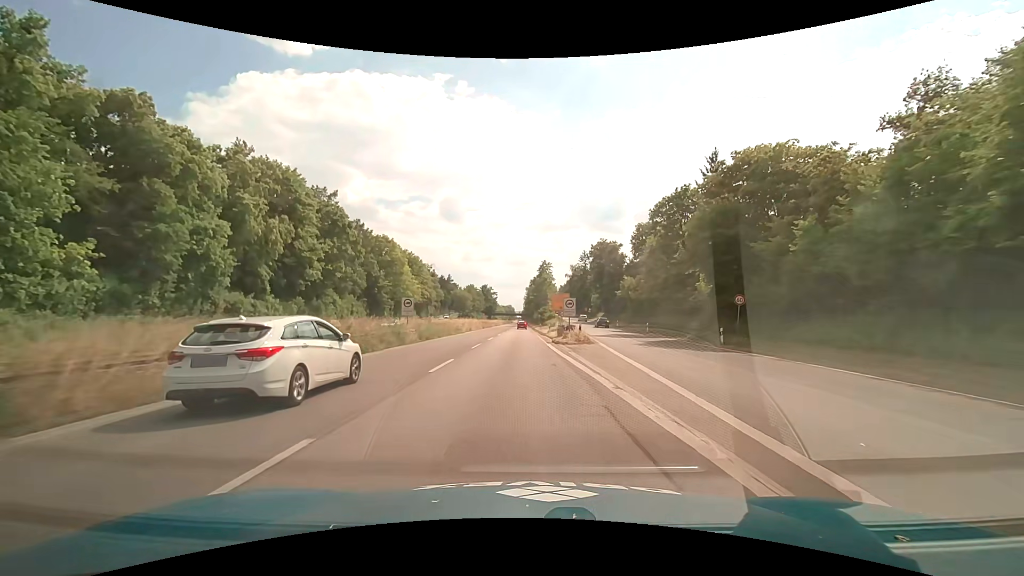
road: trunk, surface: asphalt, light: Day
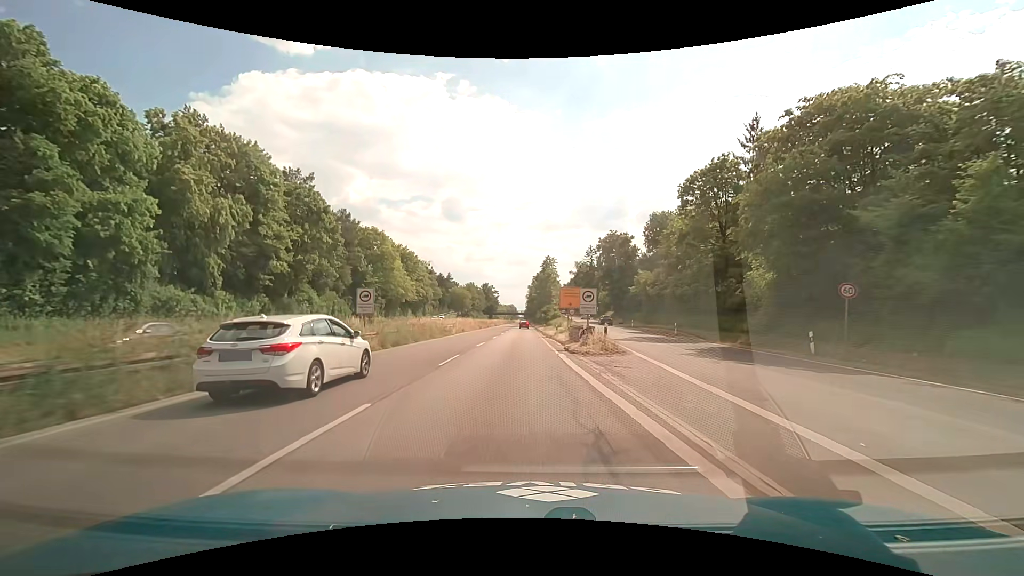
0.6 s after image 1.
(0.0, +9.3) m; 0°
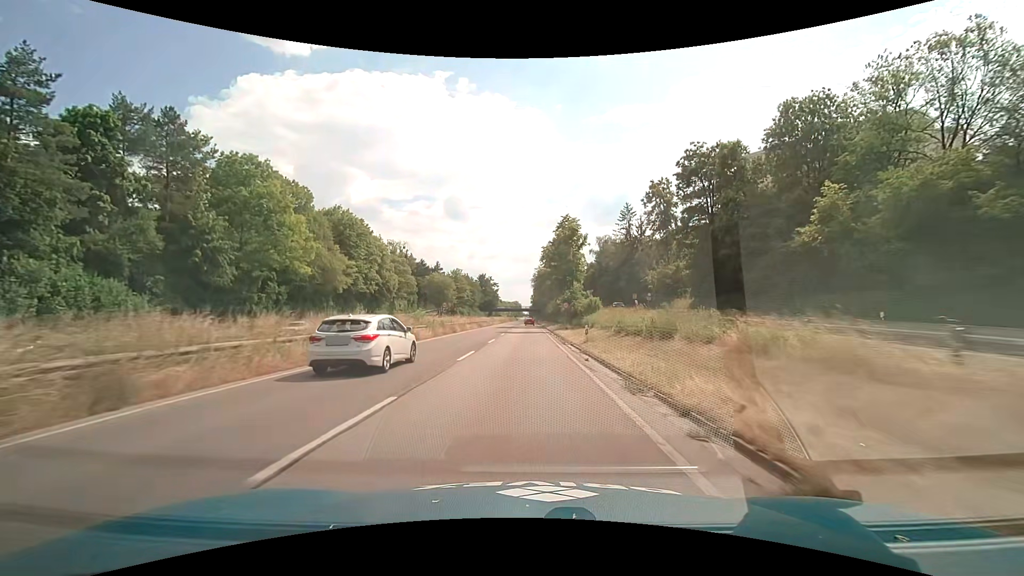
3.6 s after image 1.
(-0.5, +46.1) m; -1°
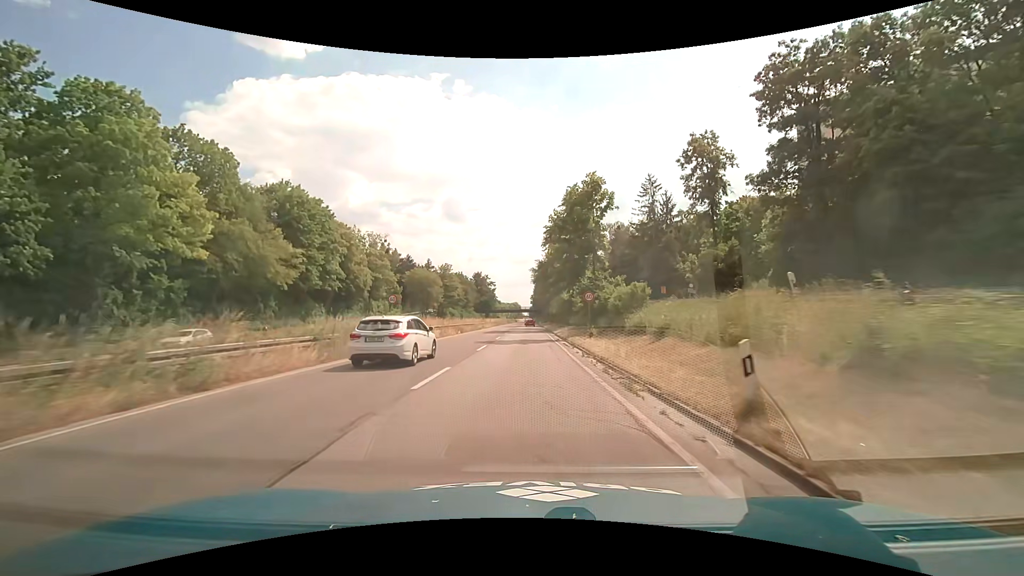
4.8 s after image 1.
(0.0, +18.4) m; 0°
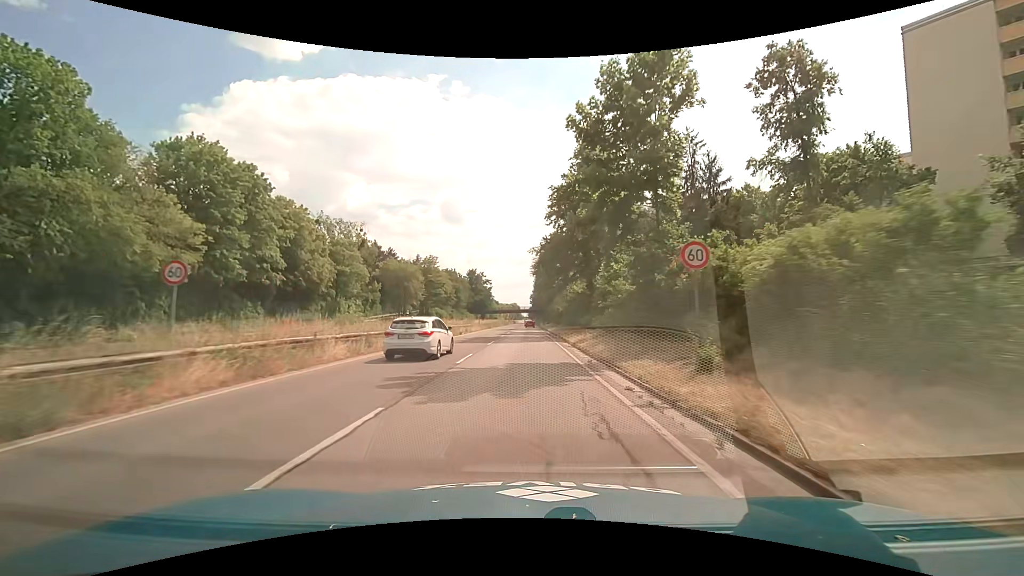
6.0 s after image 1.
(0.0, +18.4) m; 0°
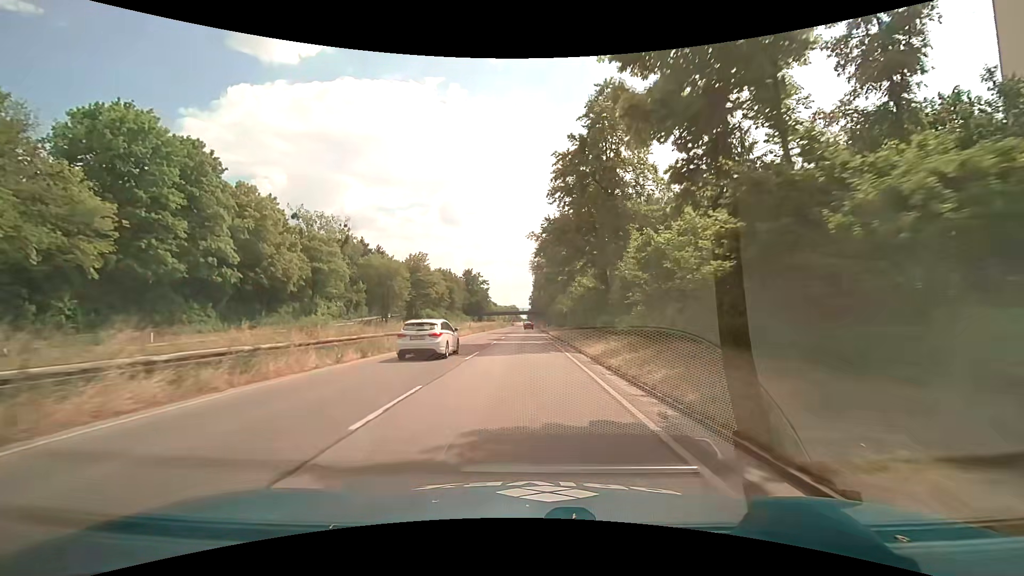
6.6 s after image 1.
(0.0, +9.2) m; 0°
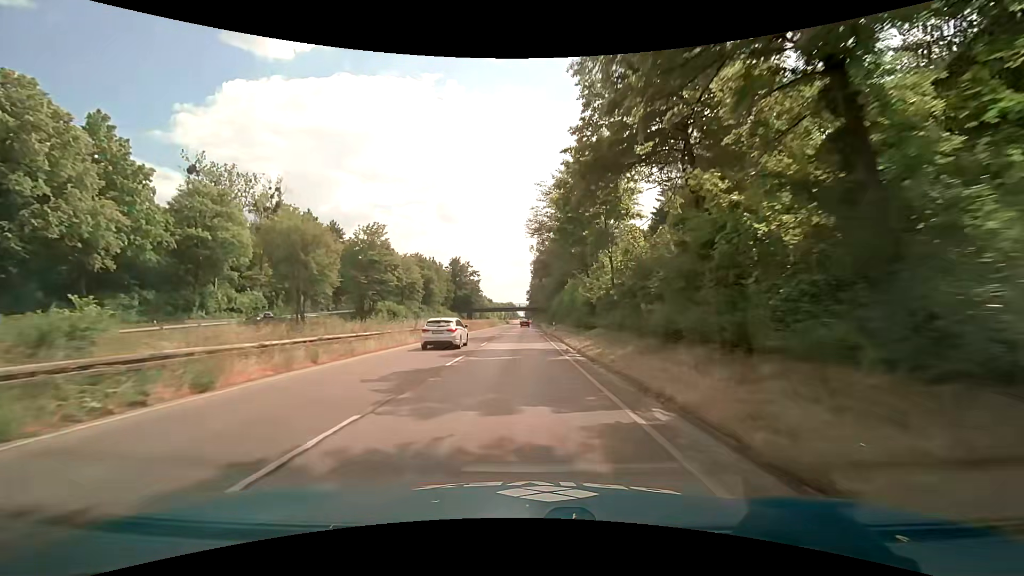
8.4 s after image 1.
(-0.1, +27.5) m; 0°
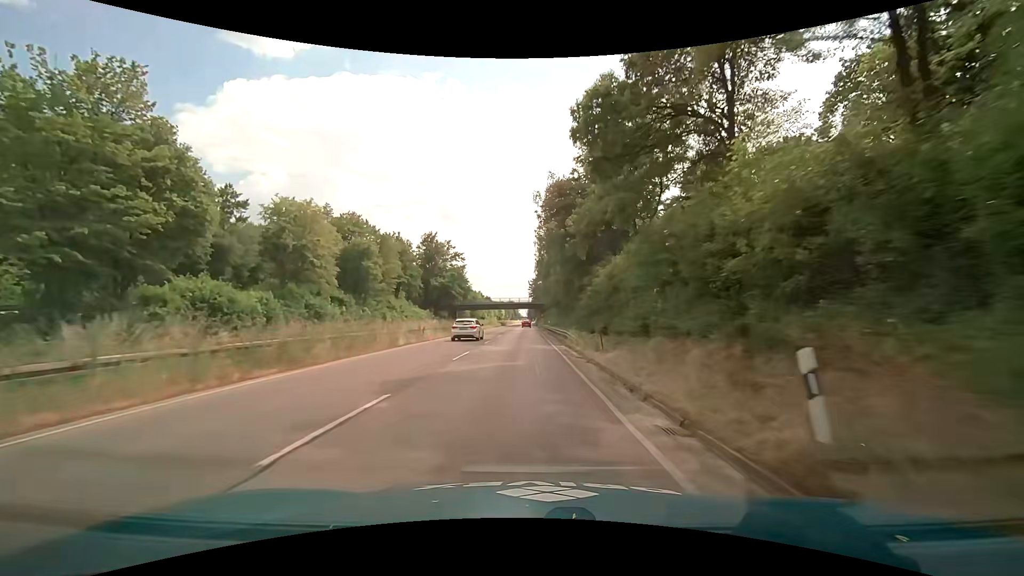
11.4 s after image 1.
(-0.3, +45.8) m; -1°
(0, +10) (0, +20) (0, +30) (0, +40) (0, +50) (0, +60) (0, +70) (0, +80) (0, +90) (0, +100) m
